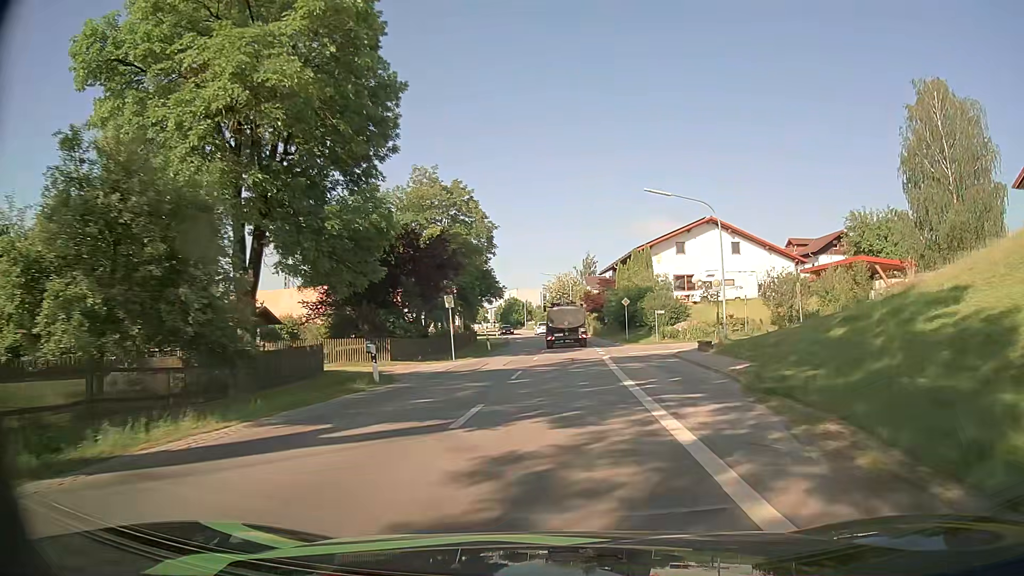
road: secondary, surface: asphalt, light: Day
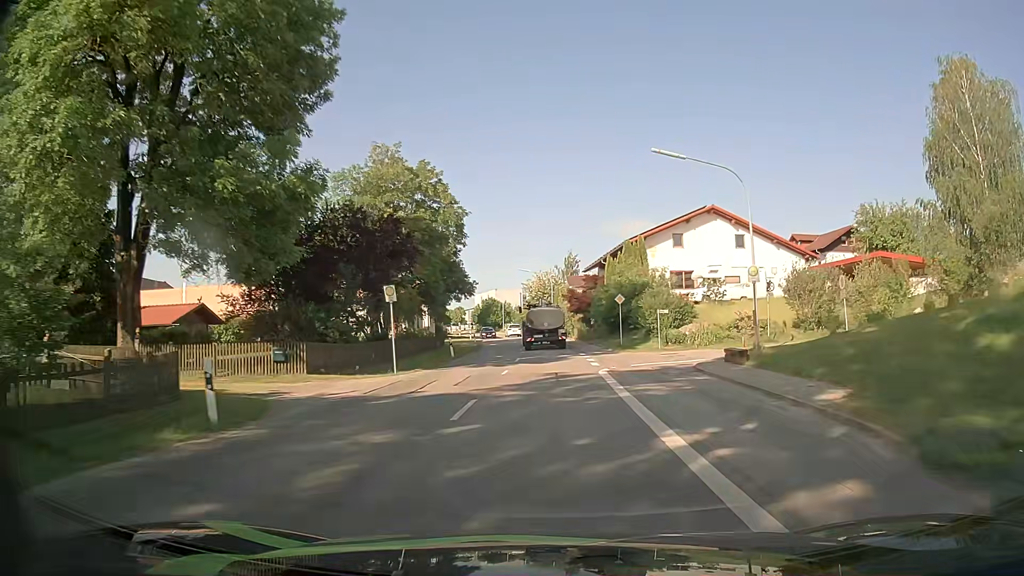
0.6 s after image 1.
(+0.2, +8.0) m; +2°
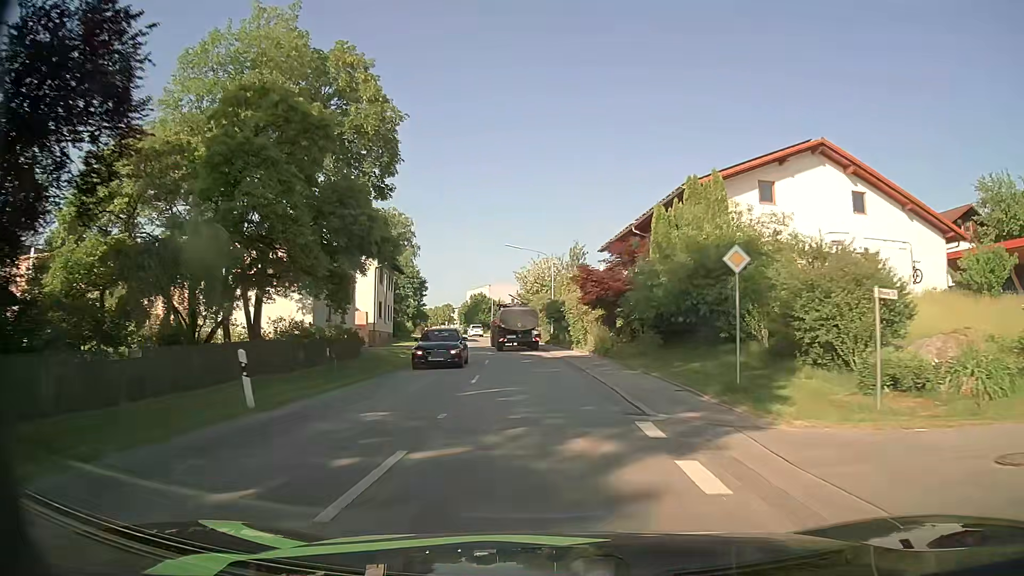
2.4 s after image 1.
(+0.3, +23.6) m; 0°
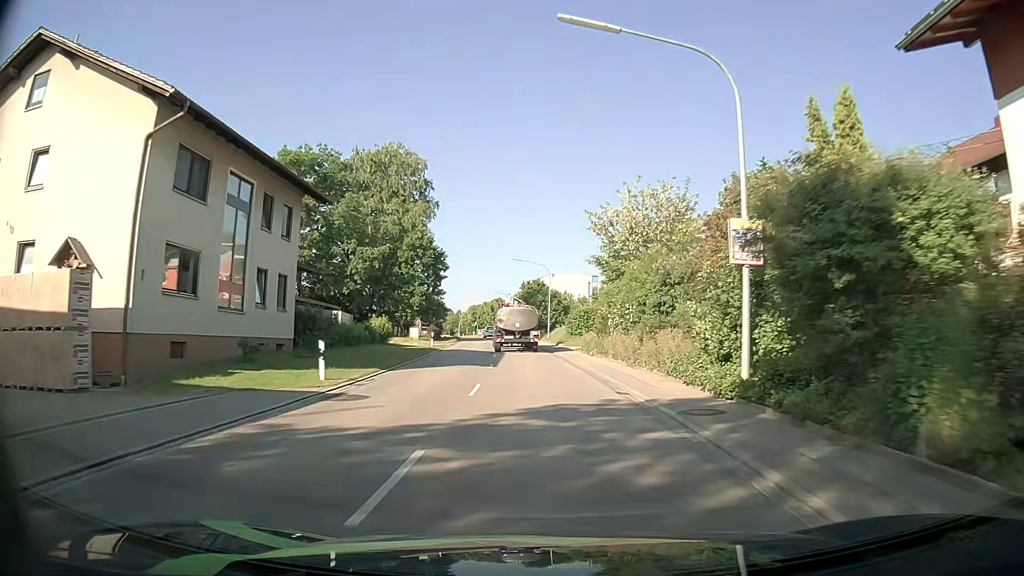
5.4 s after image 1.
(-1.7, +39.6) m; -5°
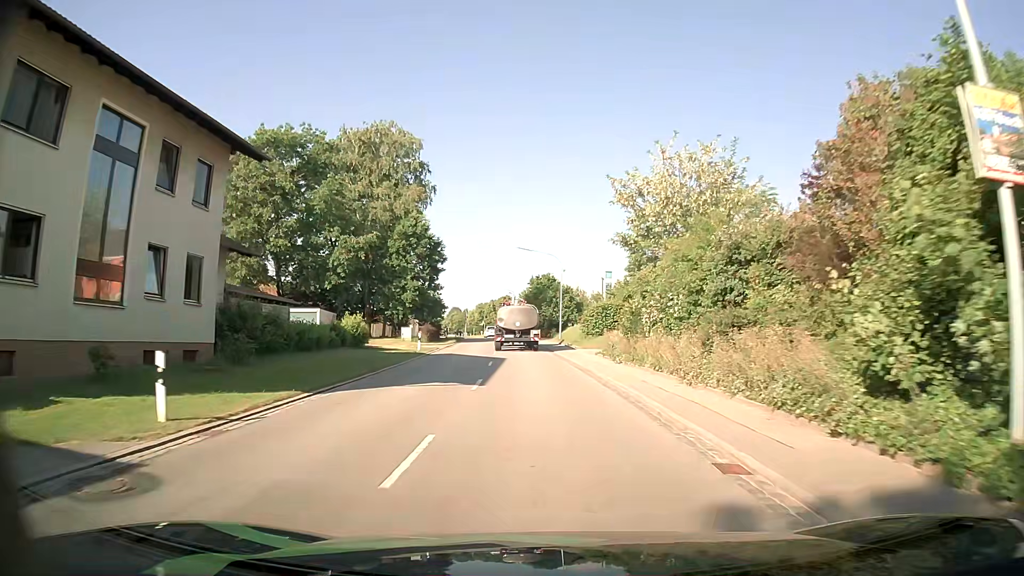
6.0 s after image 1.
(-0.1, +7.9) m; -1°
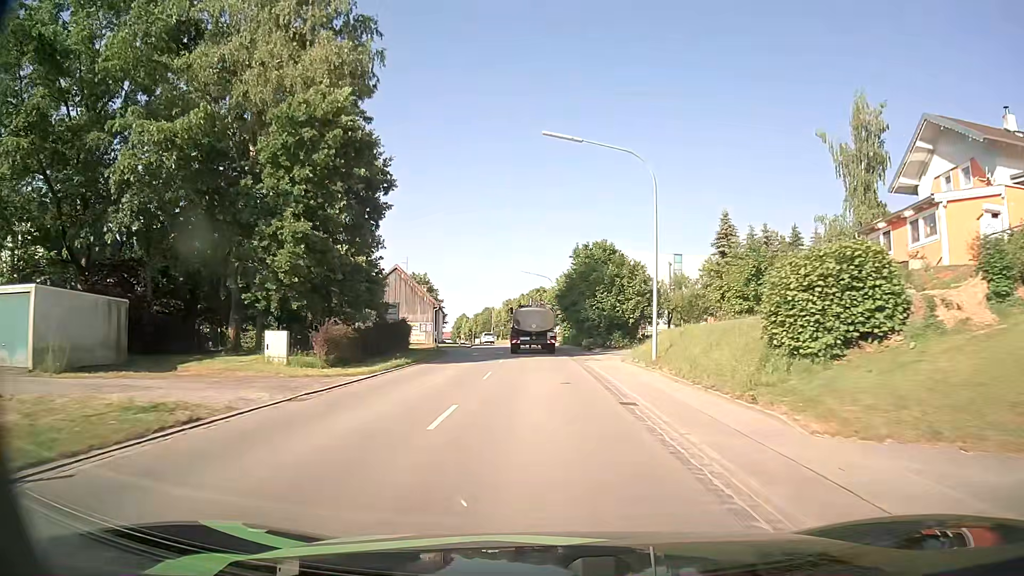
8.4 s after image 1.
(-1.1, +32.8) m; -4°
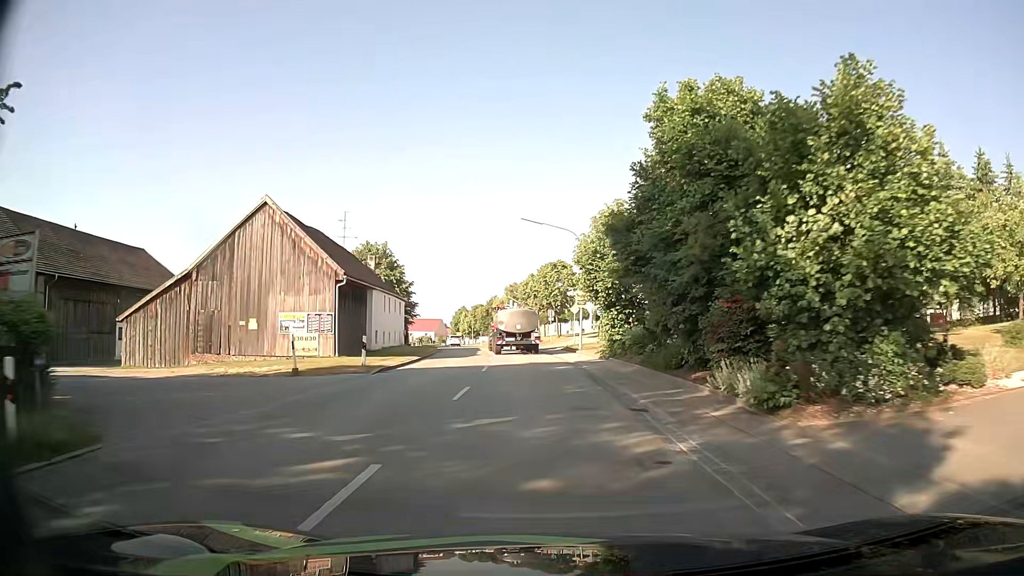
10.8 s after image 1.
(-0.5, +32.2) m; -1°
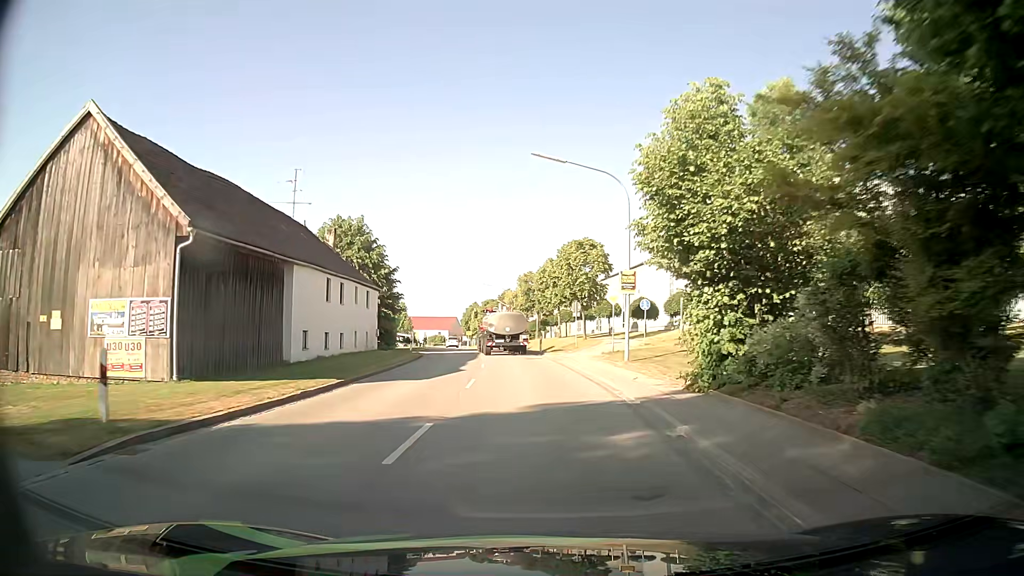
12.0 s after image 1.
(-0.3, +14.8) m; -2°
(0, +10) (0, +20) (-1, +30) (-2, +40) (-4, +50) (-5, +60) (-7, +69) (-9, +79) (-11, +89) (-13, +99) m
